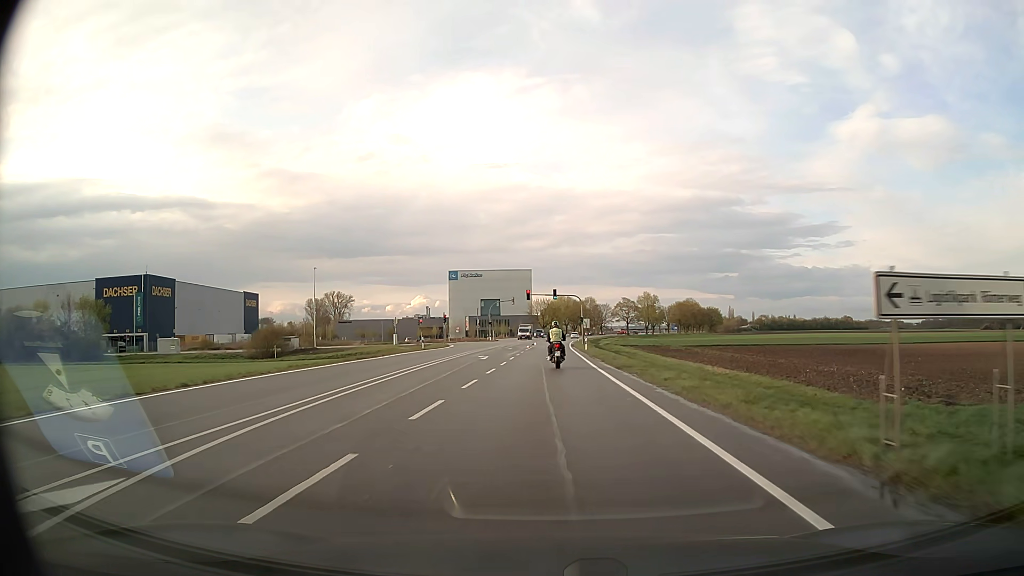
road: secondary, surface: asphalt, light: Day
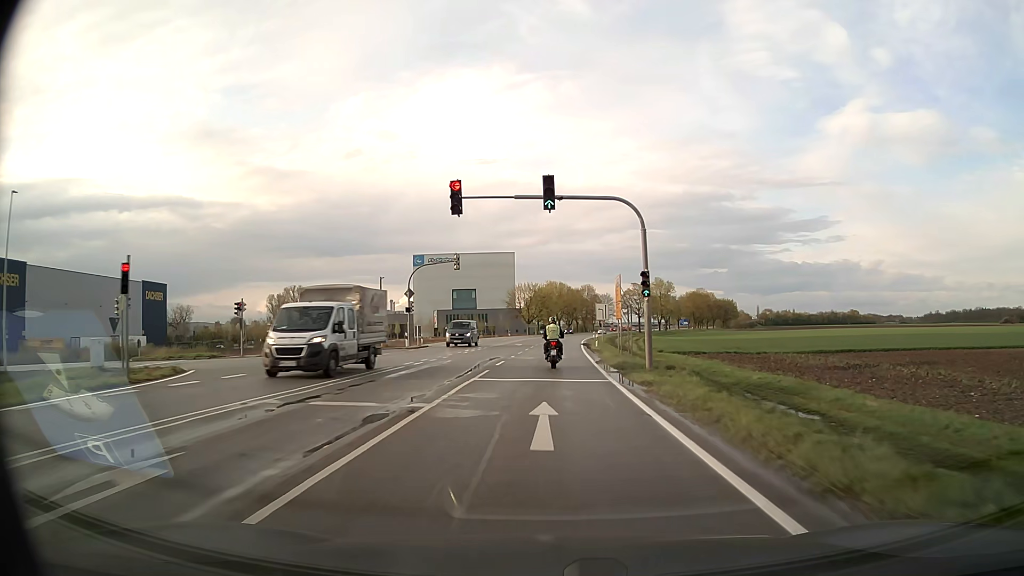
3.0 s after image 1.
(+0.2, +54.3) m; +1°
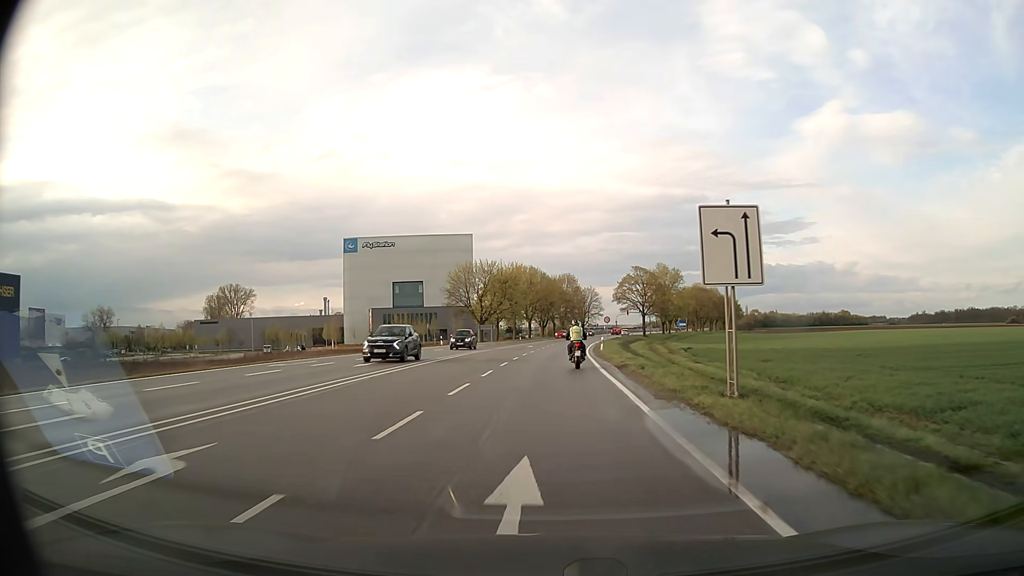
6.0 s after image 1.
(+0.8, +52.6) m; +2°
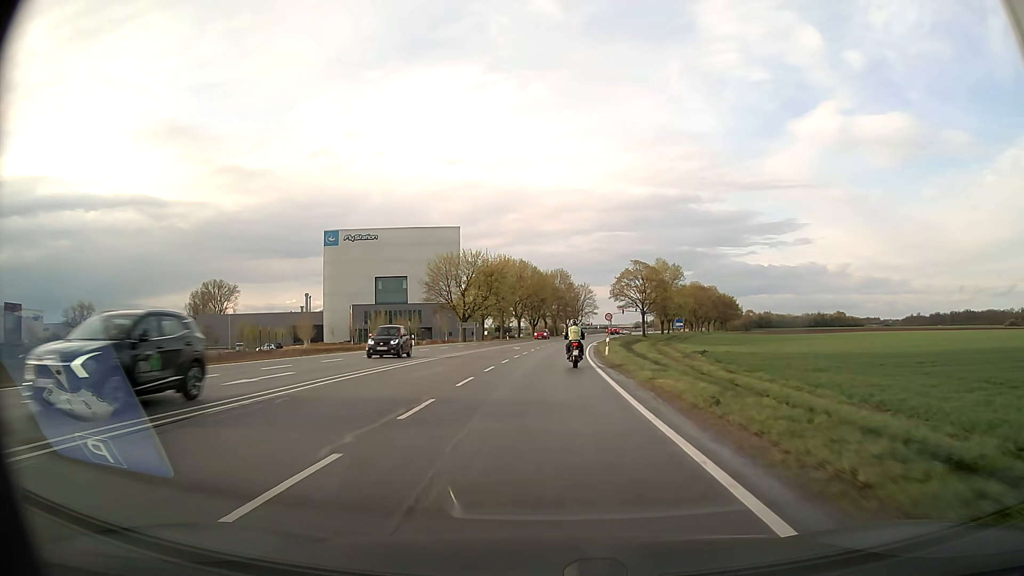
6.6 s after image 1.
(0.0, +10.3) m; 0°
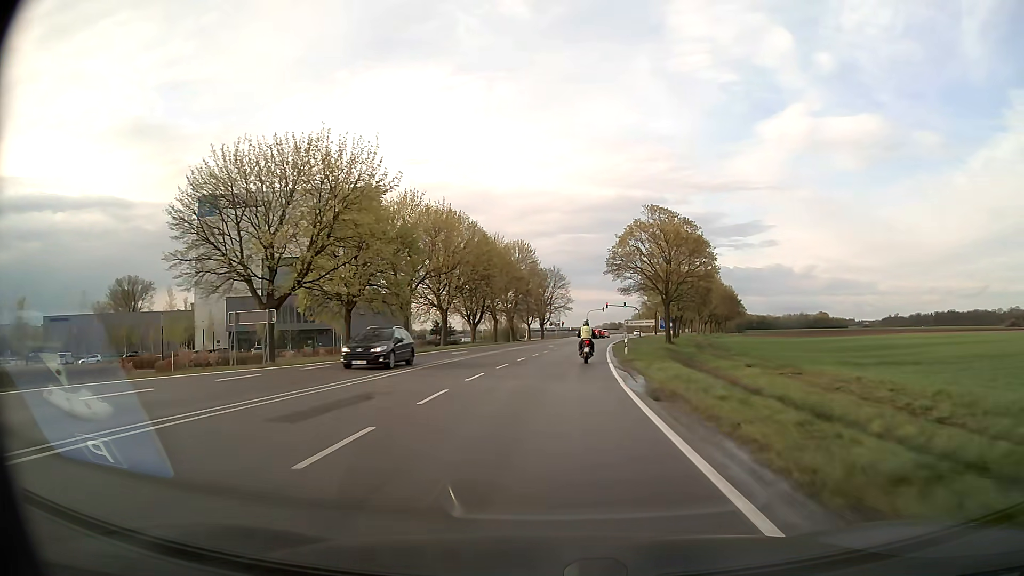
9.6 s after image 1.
(+1.6, +51.5) m; +3°
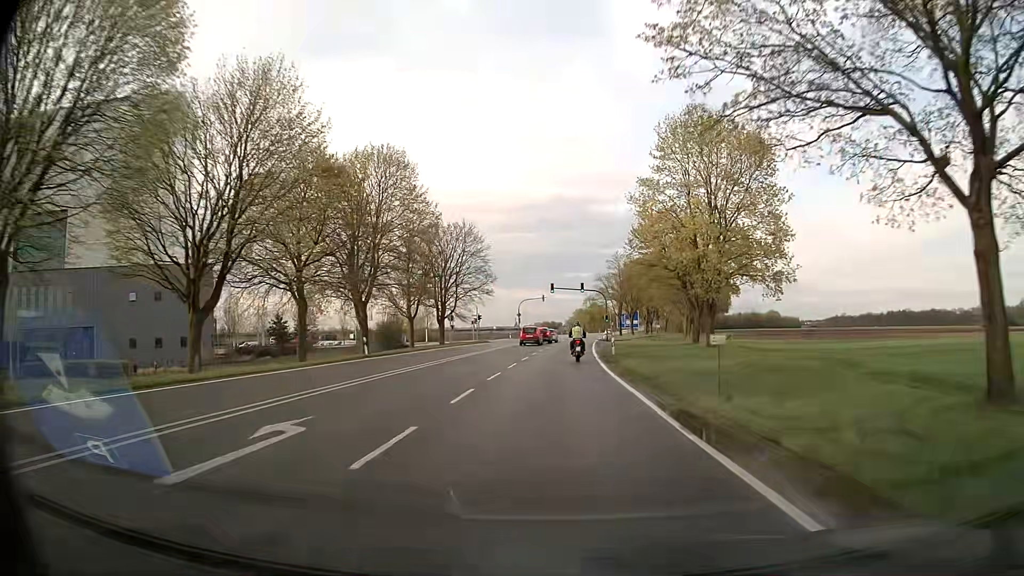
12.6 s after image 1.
(+2.5, +53.9) m; +6°
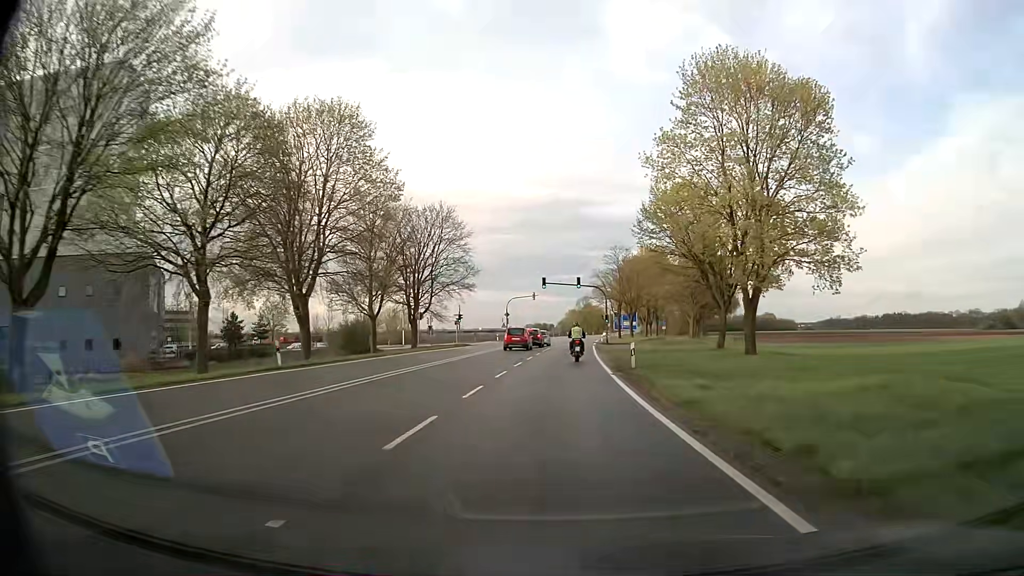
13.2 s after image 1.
(+0.1, +10.9) m; +1°
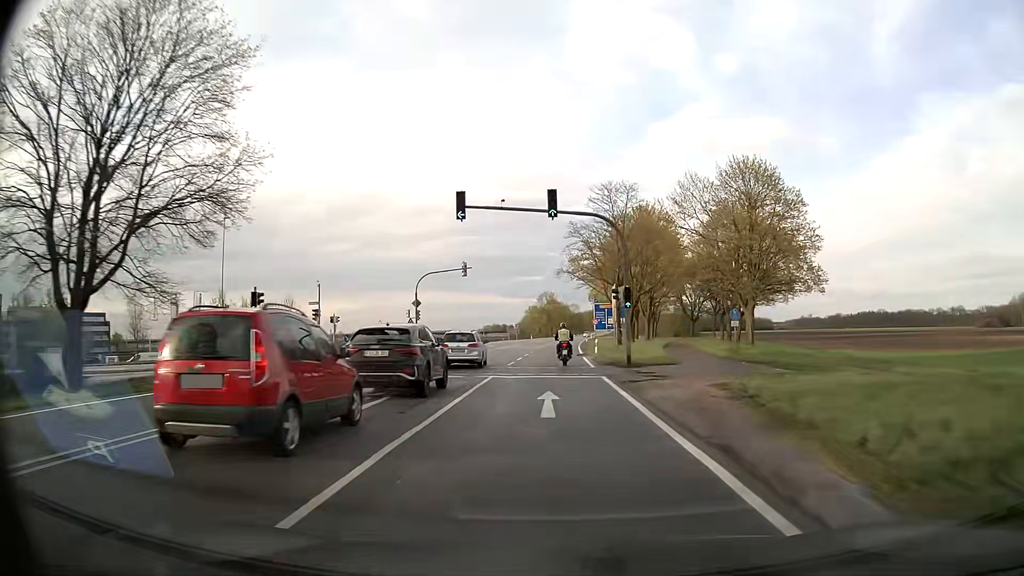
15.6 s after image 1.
(+1.1, +44.2) m; +3°
(0, +10) (0, +20) (0, +30) (+1, +40) (+1, +50) (+1, +60) (+2, +70) (+2, +80) (+2, +90) (+3, +100) m
